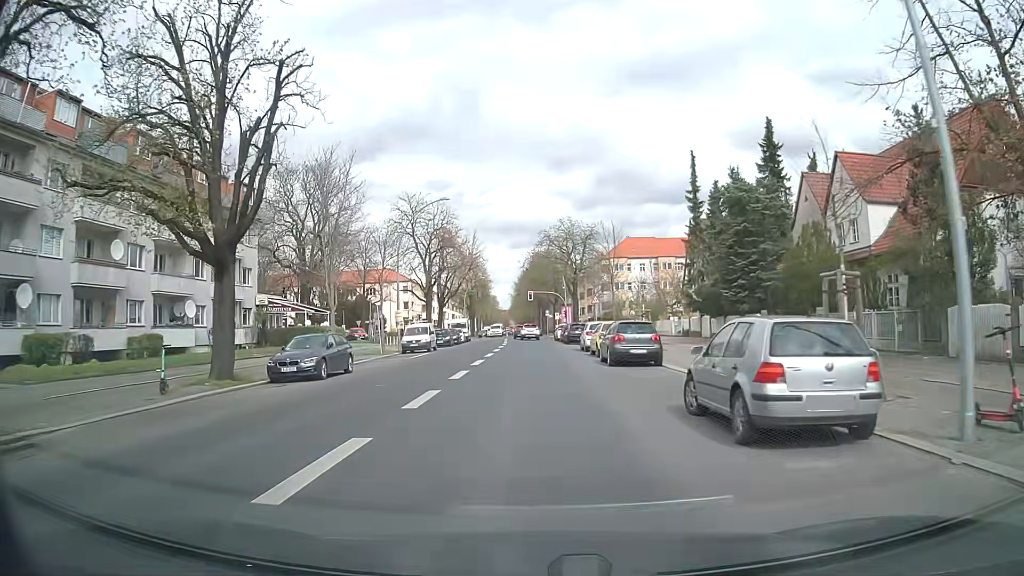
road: secondary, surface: asphalt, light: Day
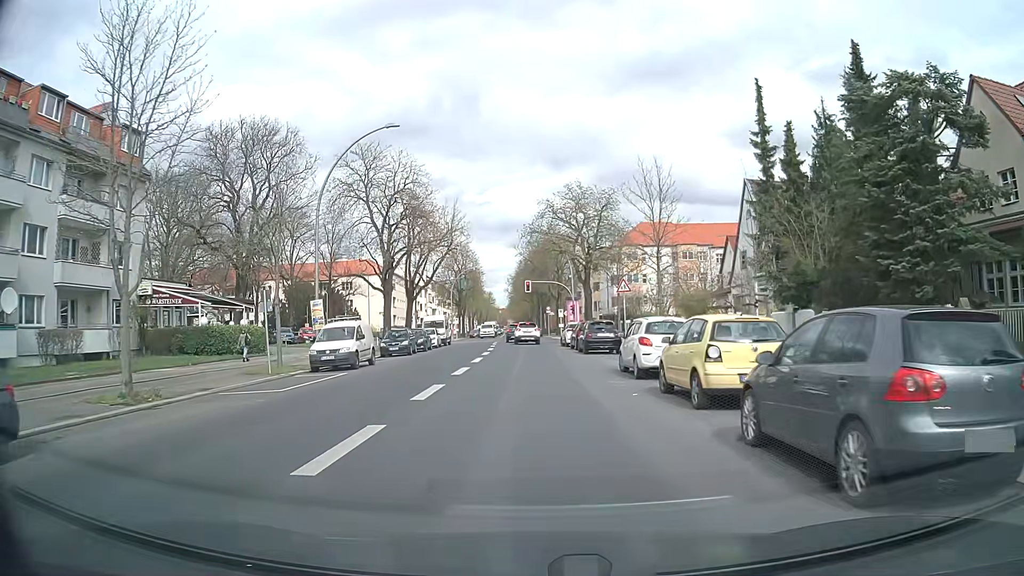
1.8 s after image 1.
(0.0, +16.7) m; 0°
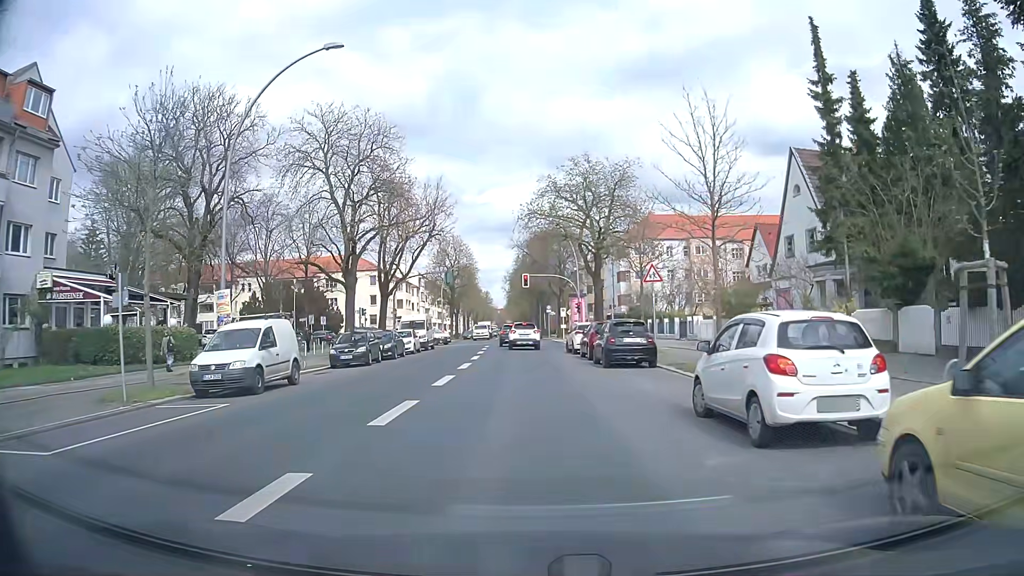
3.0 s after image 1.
(0.0, +8.8) m; 0°
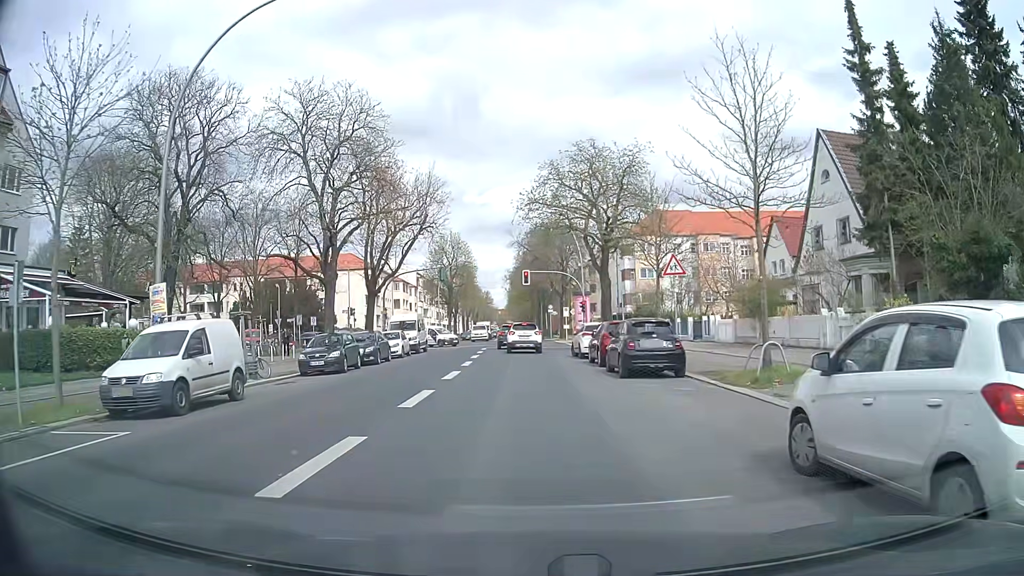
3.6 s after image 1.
(0.0, +3.8) m; 0°
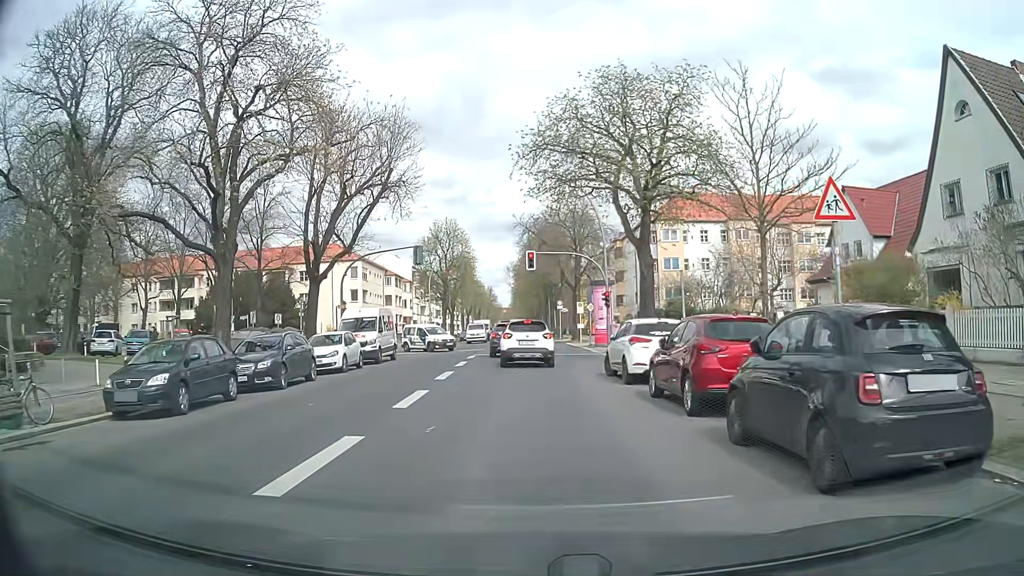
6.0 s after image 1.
(0.0, +11.8) m; 0°
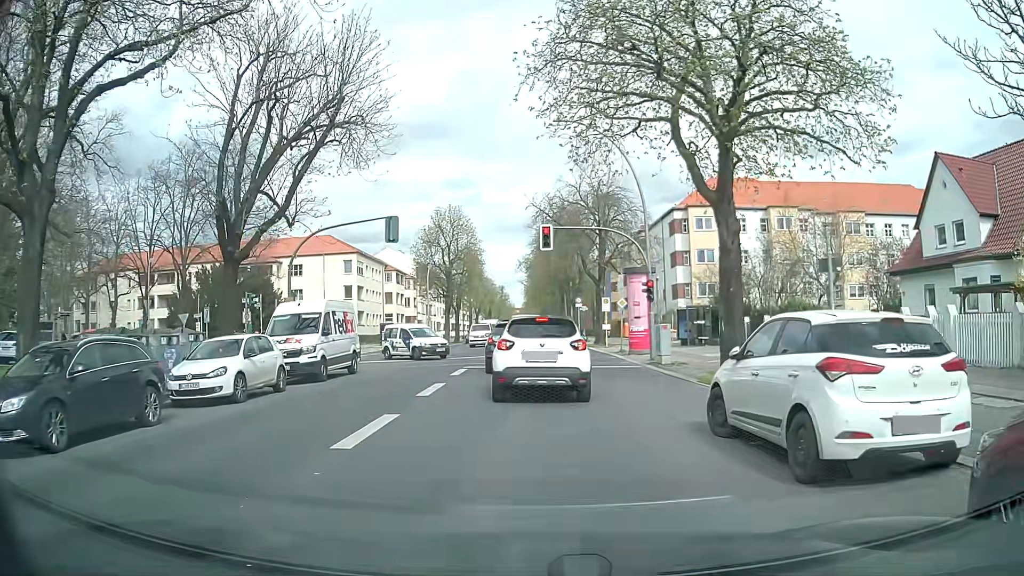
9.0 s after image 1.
(-0.2, +9.6) m; -1°
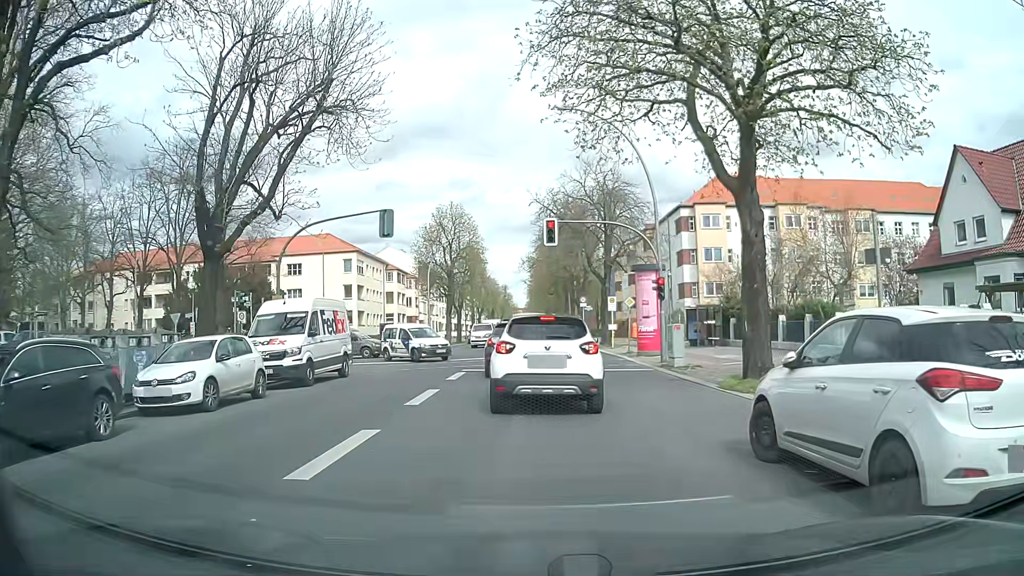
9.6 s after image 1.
(0.0, +1.6) m; 0°
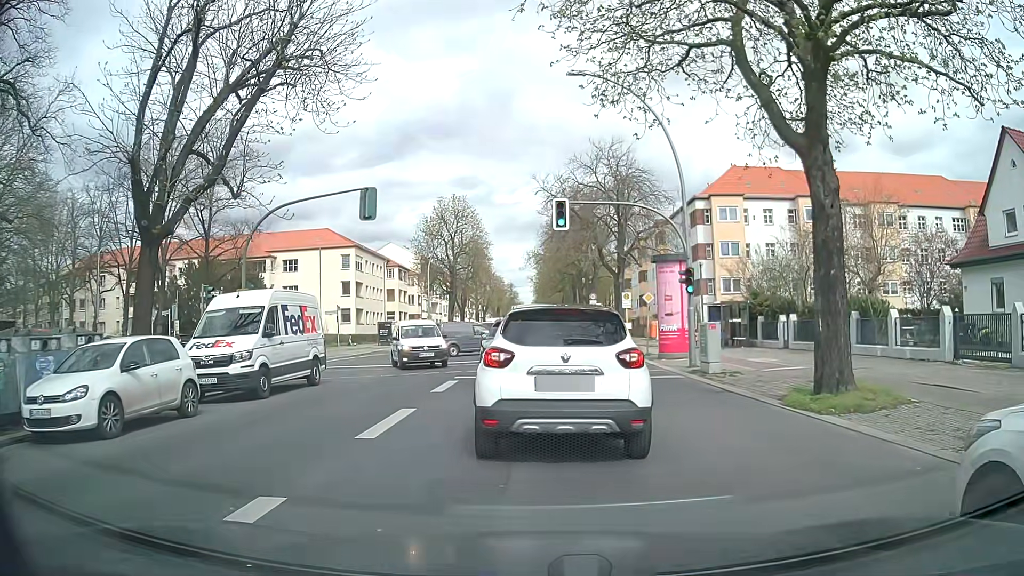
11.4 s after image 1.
(-0.1, +3.6) m; -3°
(0, +10) (0, +20) (0, +30) (0, +40) (+1, +50) (+1, +60) (+1, +70) (+1, +80) (+1, +90) (+2, +100) m
